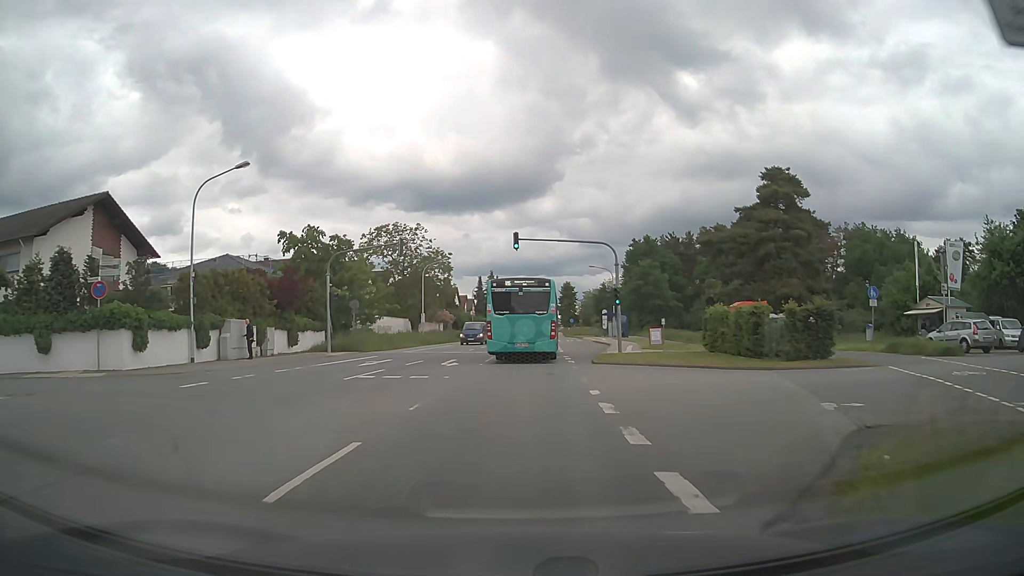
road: primary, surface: asphalt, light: Day
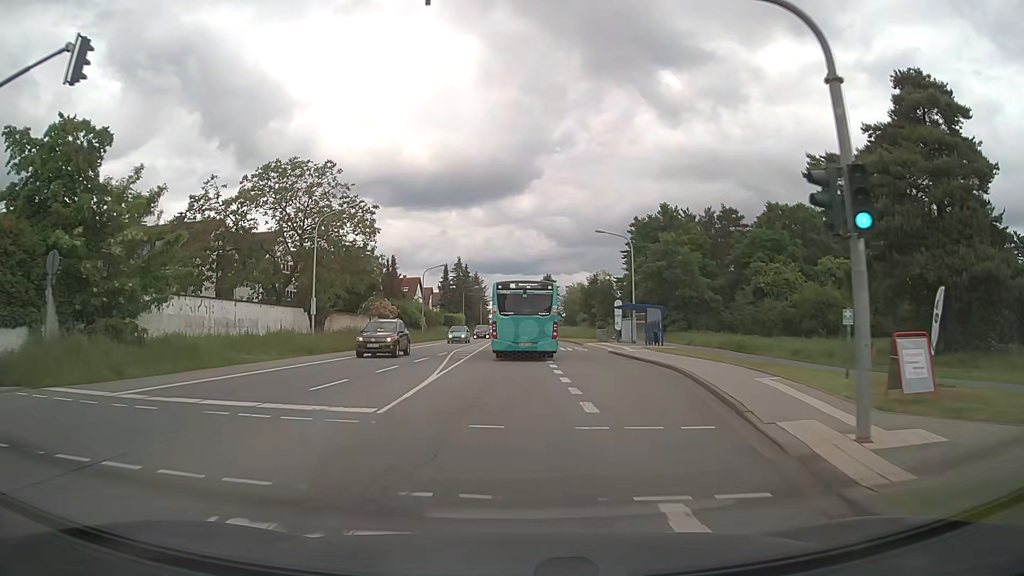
(+1.1, +27.0) m; +3°
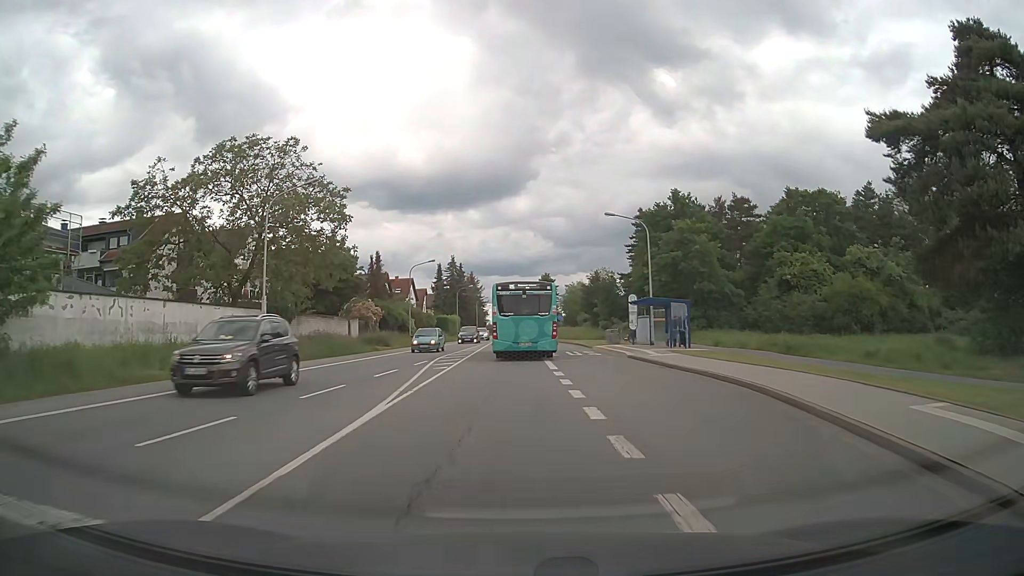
(0.0, +7.0) m; 0°
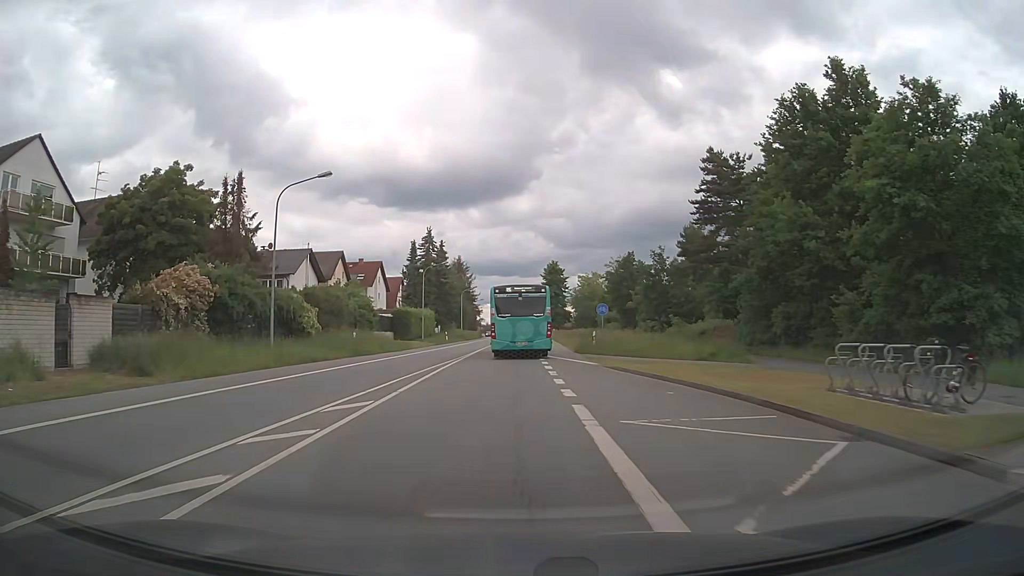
(+0.3, +36.0) m; +1°
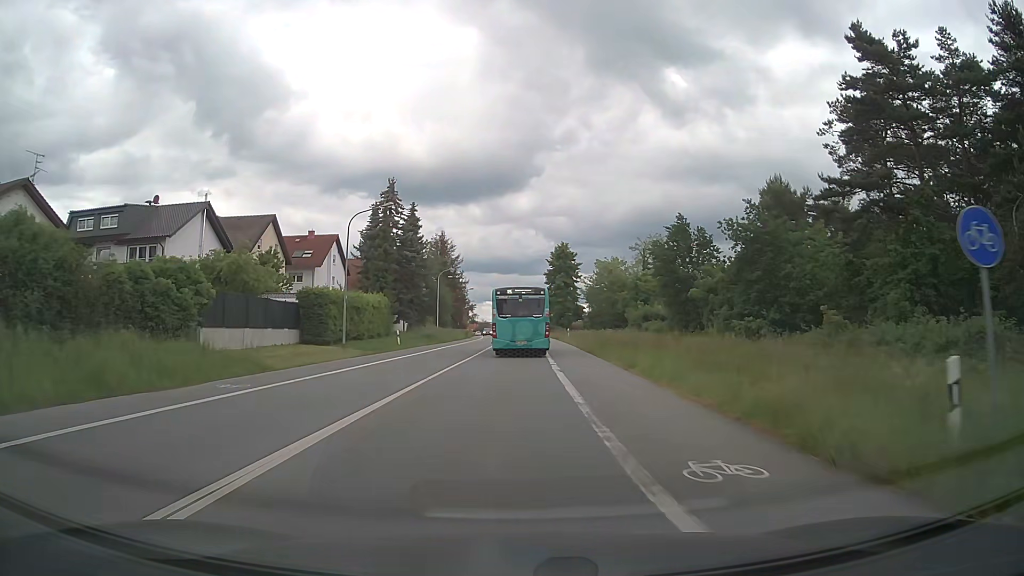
(-0.1, +29.7) m; 0°
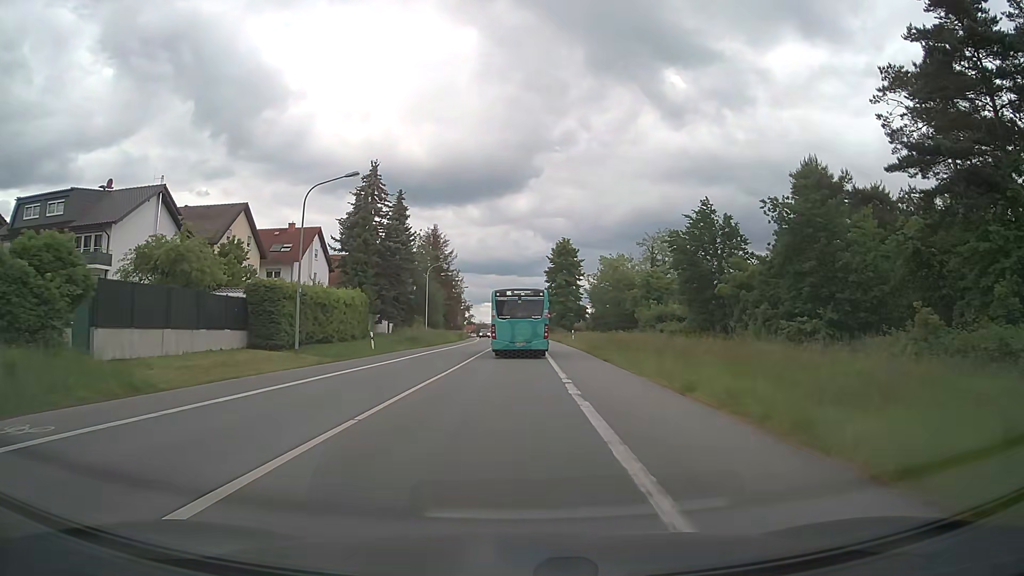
(0.0, +7.6) m; 0°
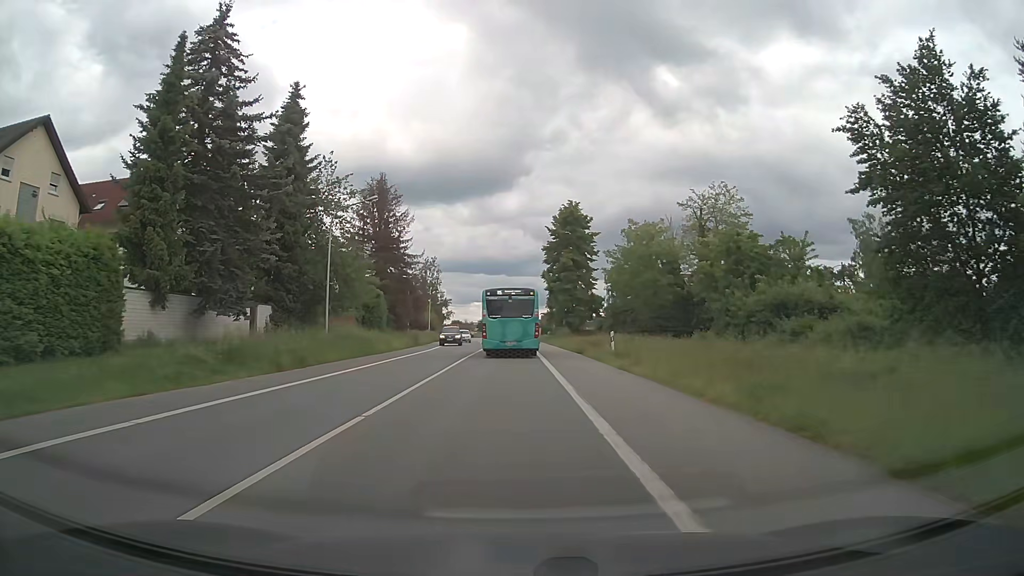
(+0.3, +31.1) m; +1°
